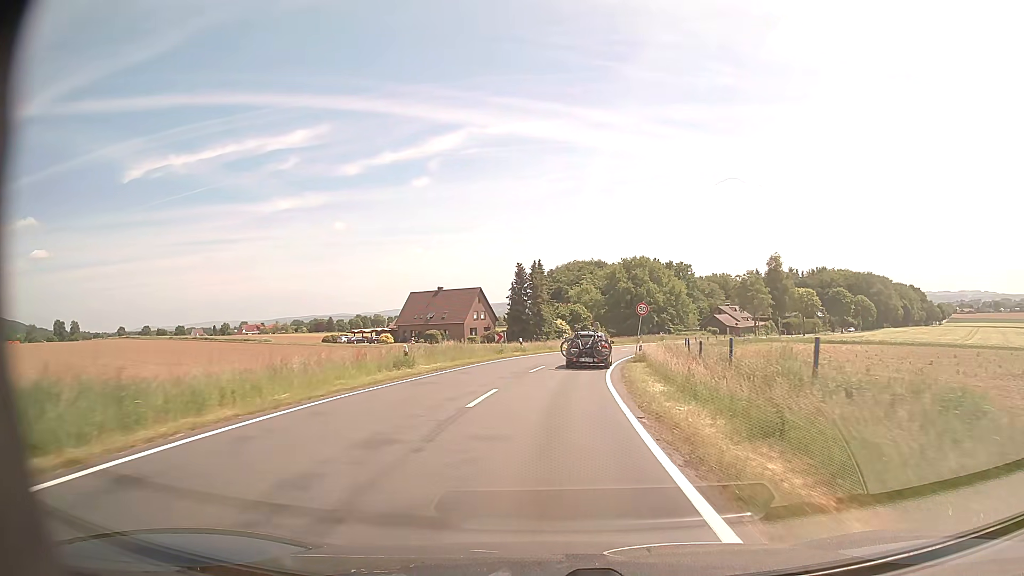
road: tertiary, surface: asphalt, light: Day
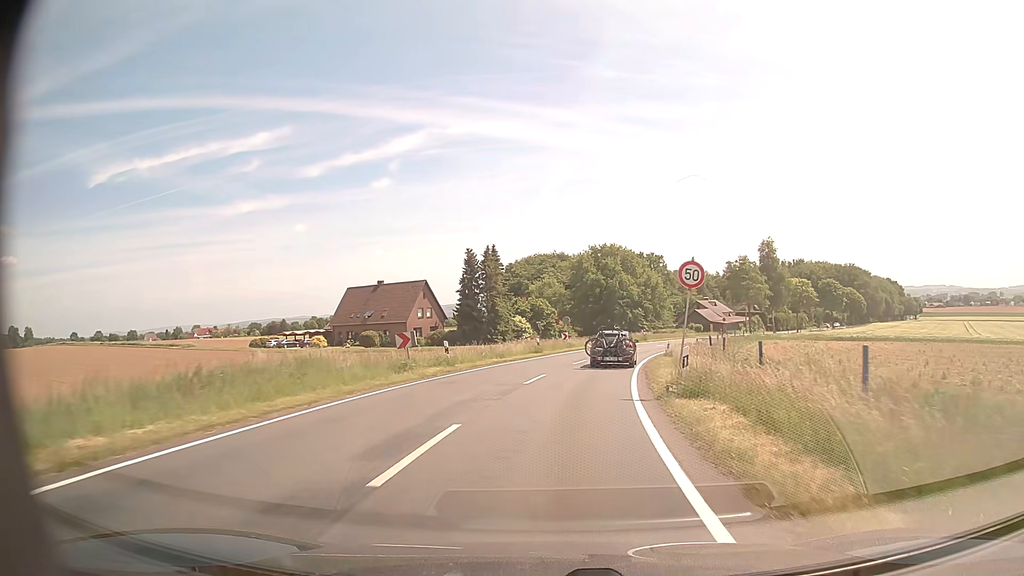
(+0.5, +18.1) m; +3°
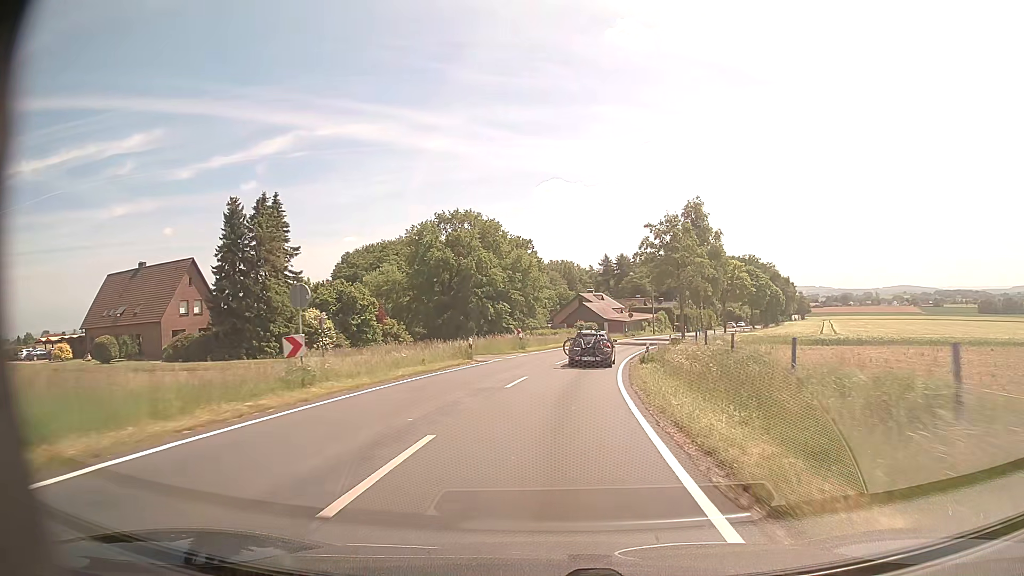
(+3.8, +36.1) m; +12°
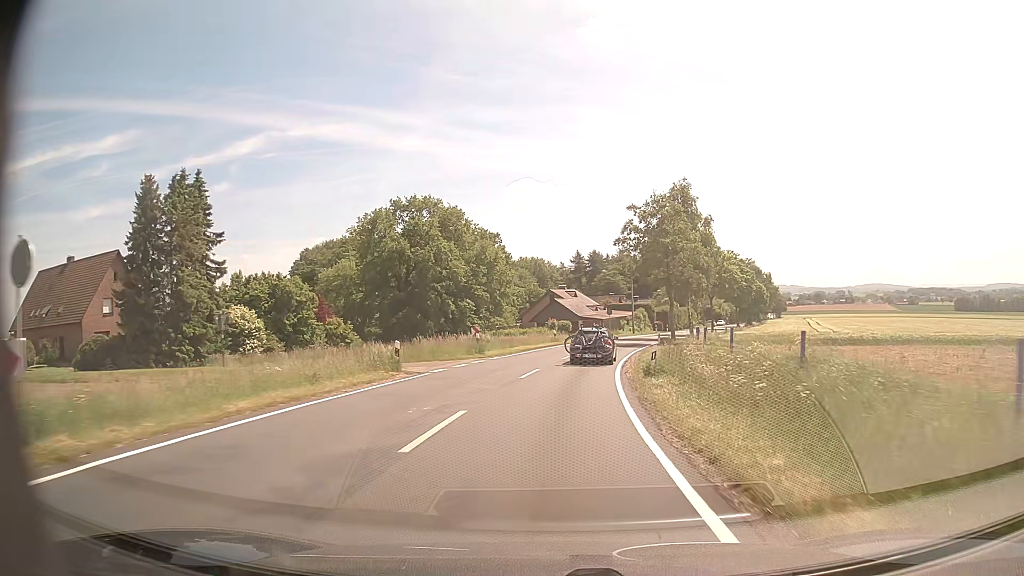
(+0.2, +9.2) m; +3°
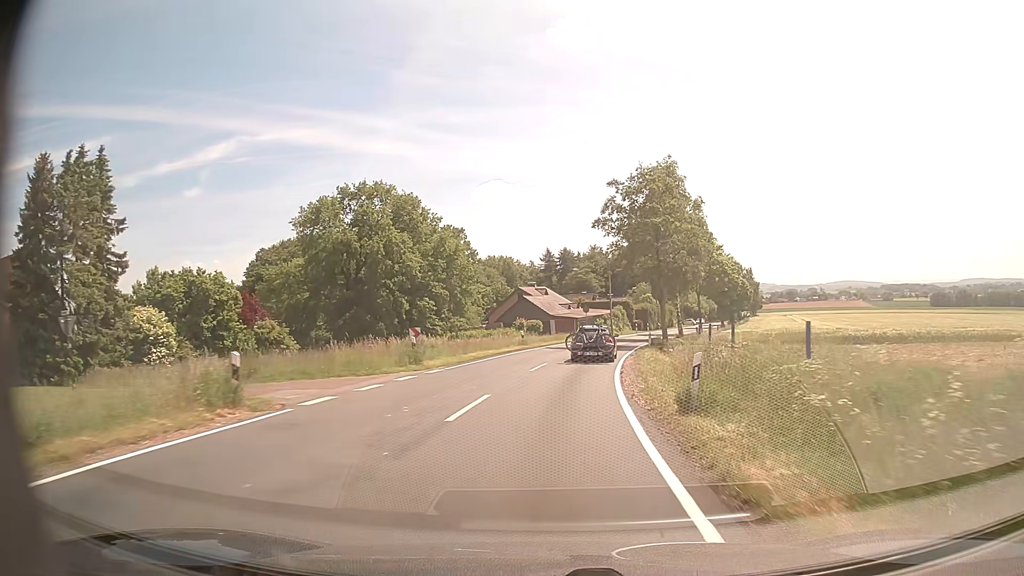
(+0.2, +9.2) m; +2°
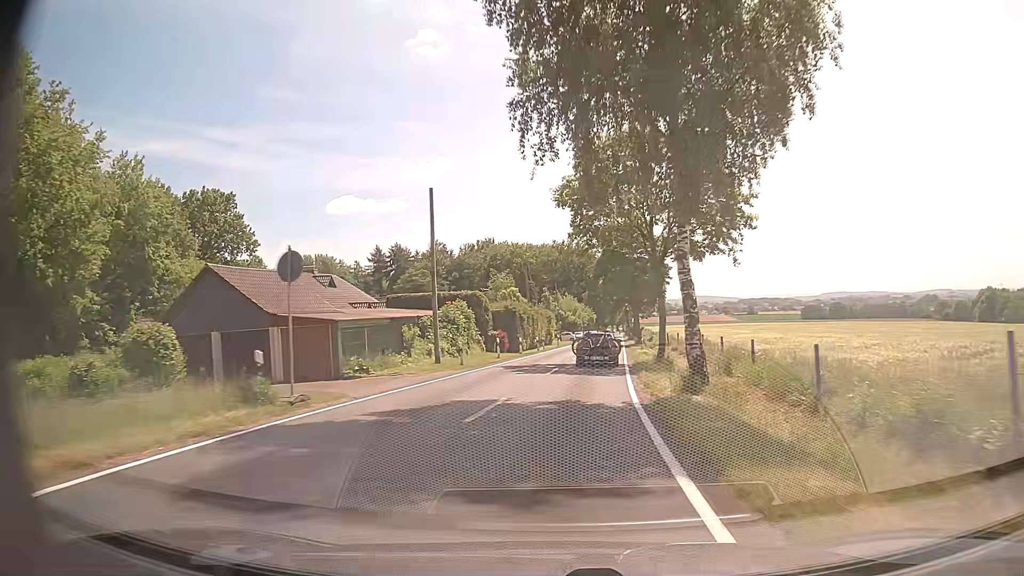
(+4.9, +46.7) m; +12°
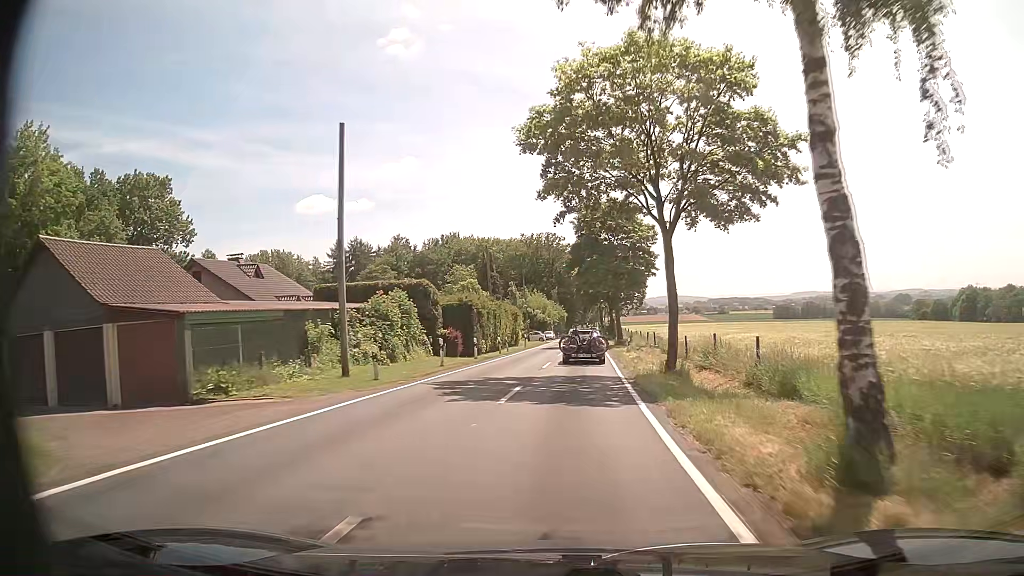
(+0.2, +9.5) m; +3°
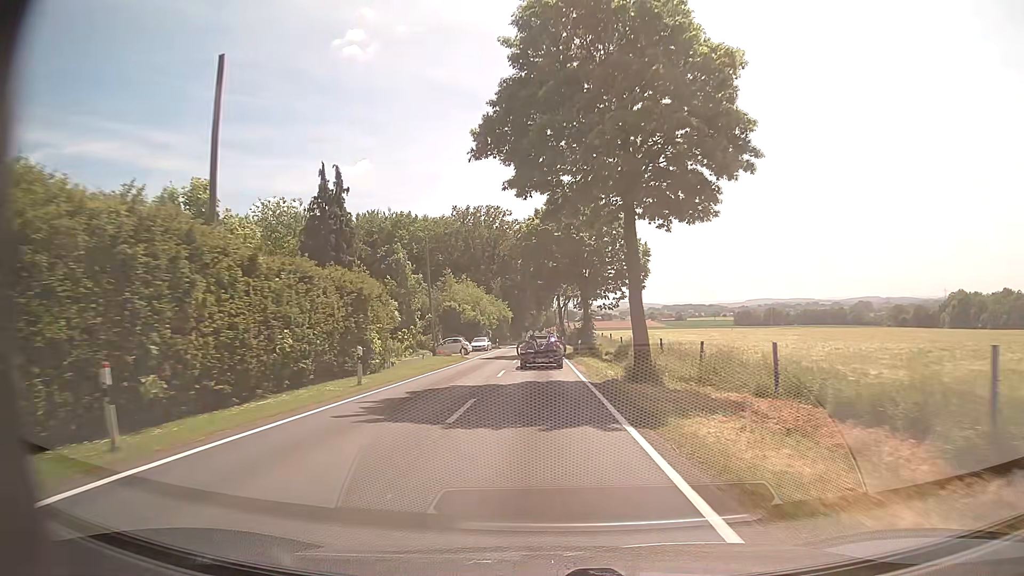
(+1.9, +38.2) m; +4°
(0, +10) (0, +20) (0, +30) (0, +40) (-1, +50) (-1, +60) (-1, +70) (-1, +80) (-1, +90) (-1, +100) m
